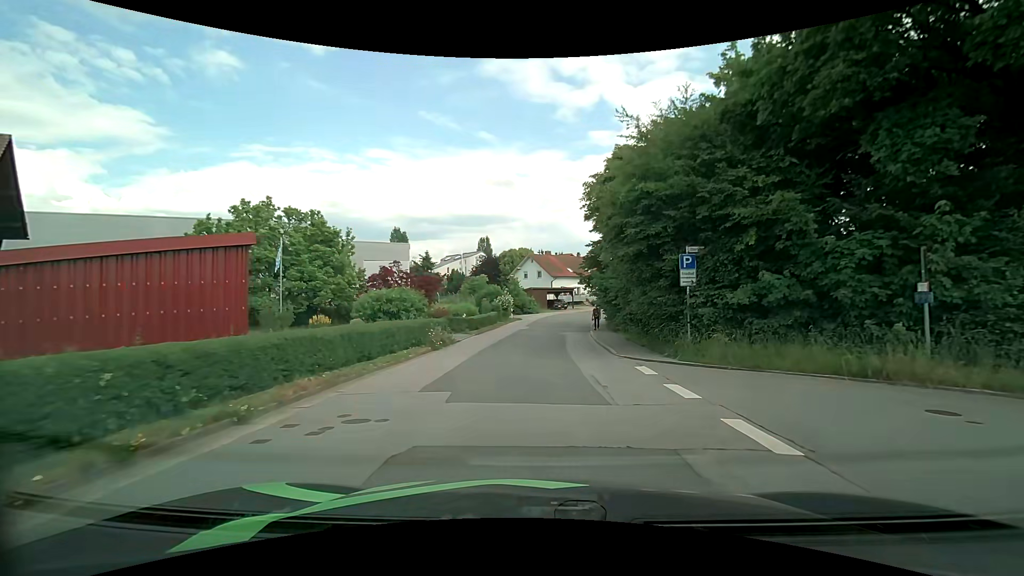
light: Day
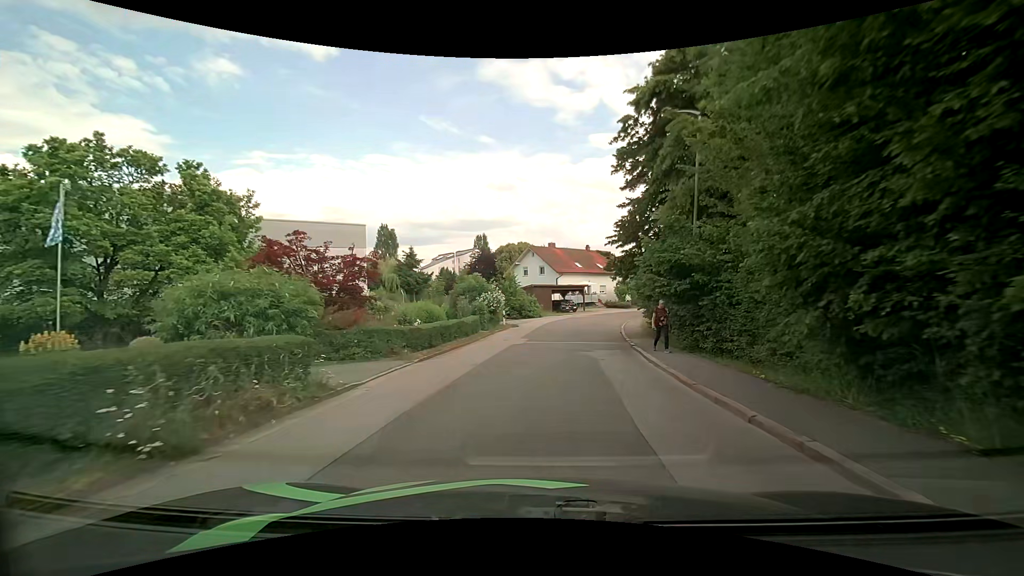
(-0.2, +13.6) m; -1°
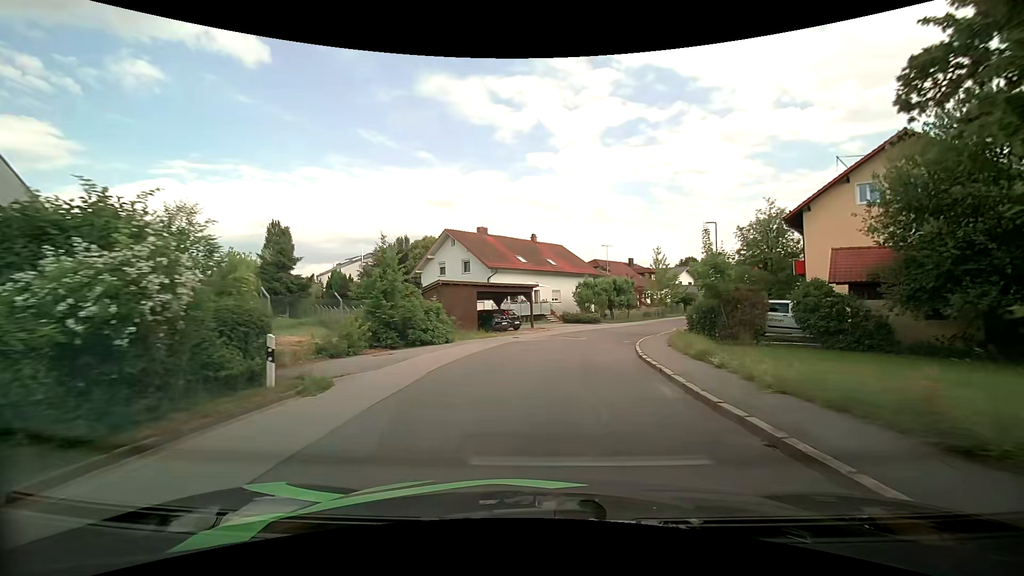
(+1.2, +23.4) m; +7°
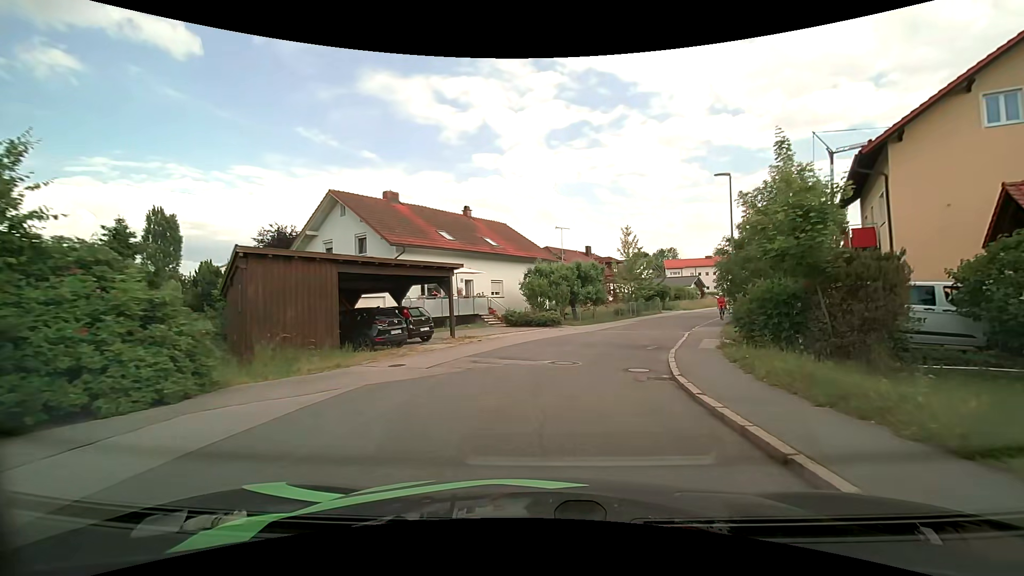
(+0.7, +14.0) m; +6°
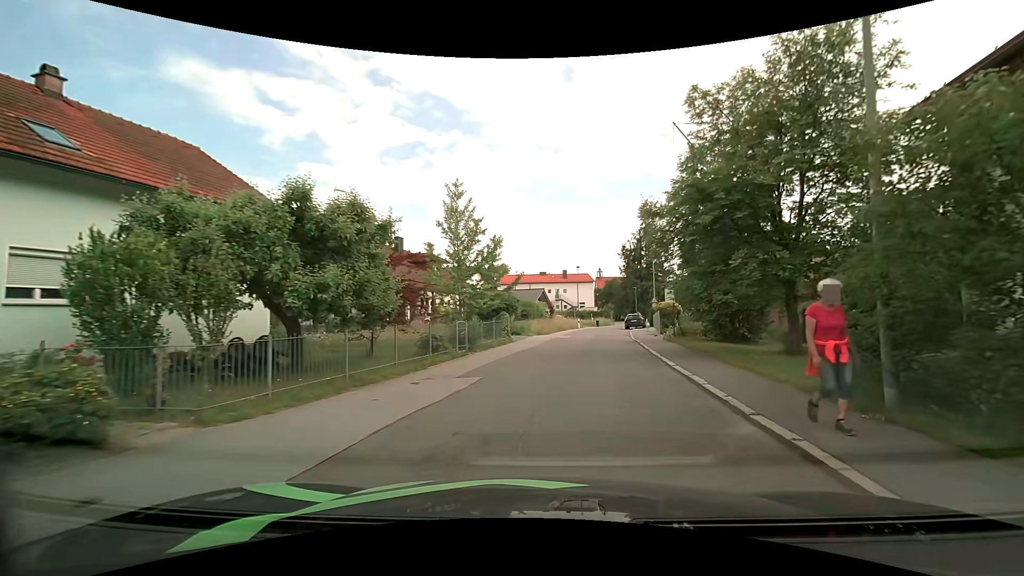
(+3.3, +21.7) m; +19°
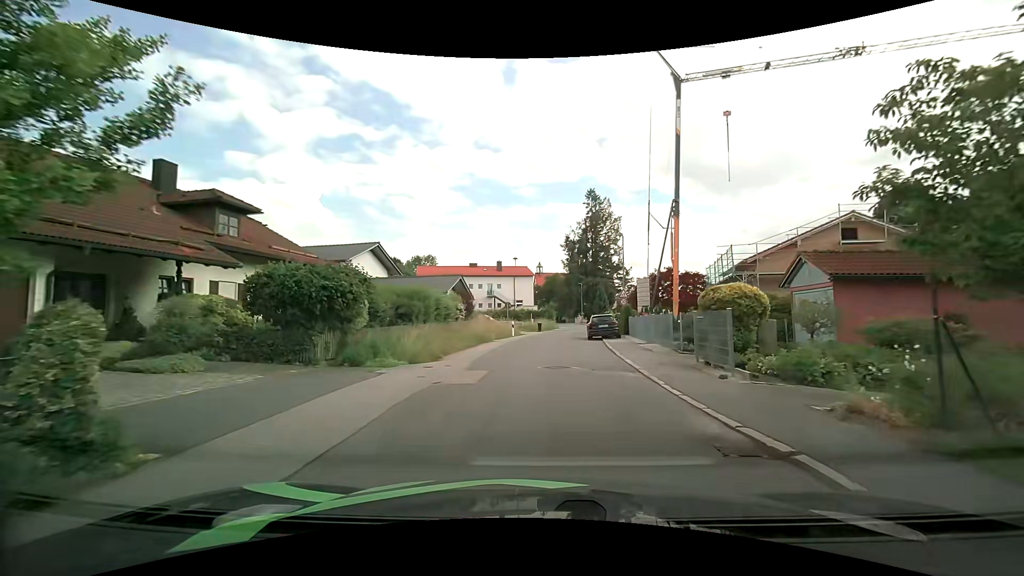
(+1.6, +20.0) m; +9°
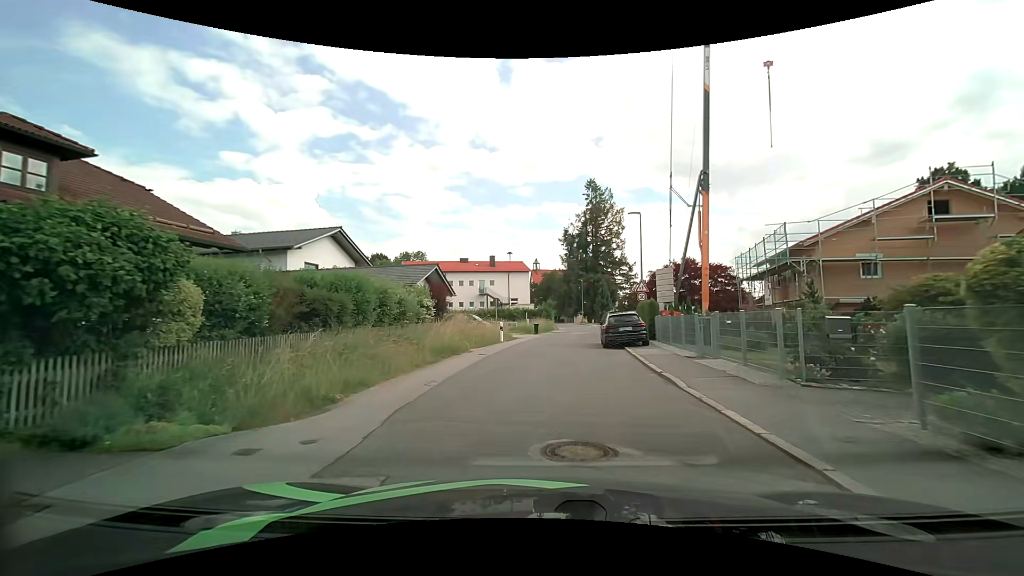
(-0.2, +8.1) m; -1°
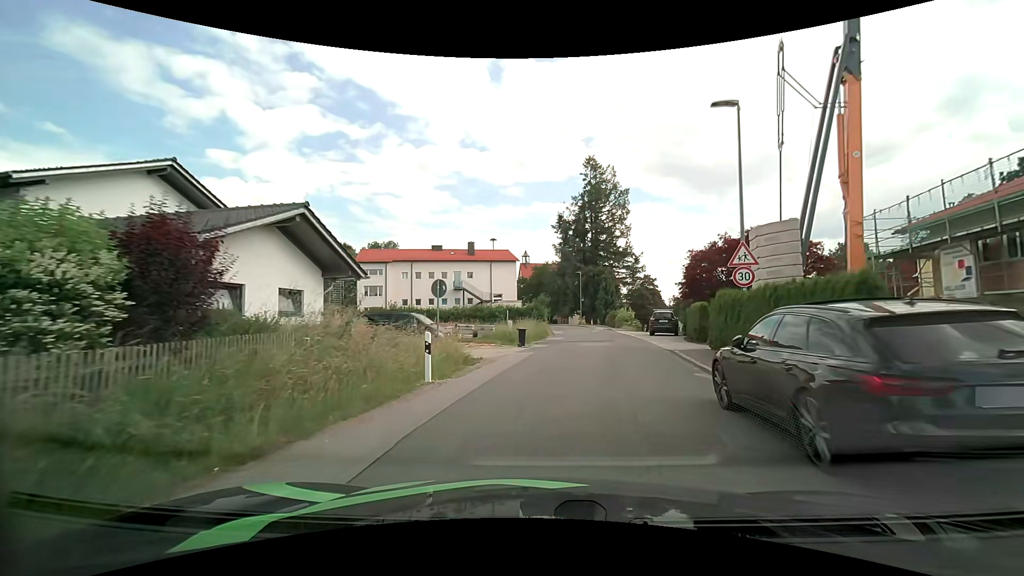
(0.0, +16.6) m; +1°
(0, +10) (+2, +20) (+3, +30) (+5, +40) (+5, +50) (+5, +60) (+4, +70) (+2, +79) (0, +89) (-4, +98) m
